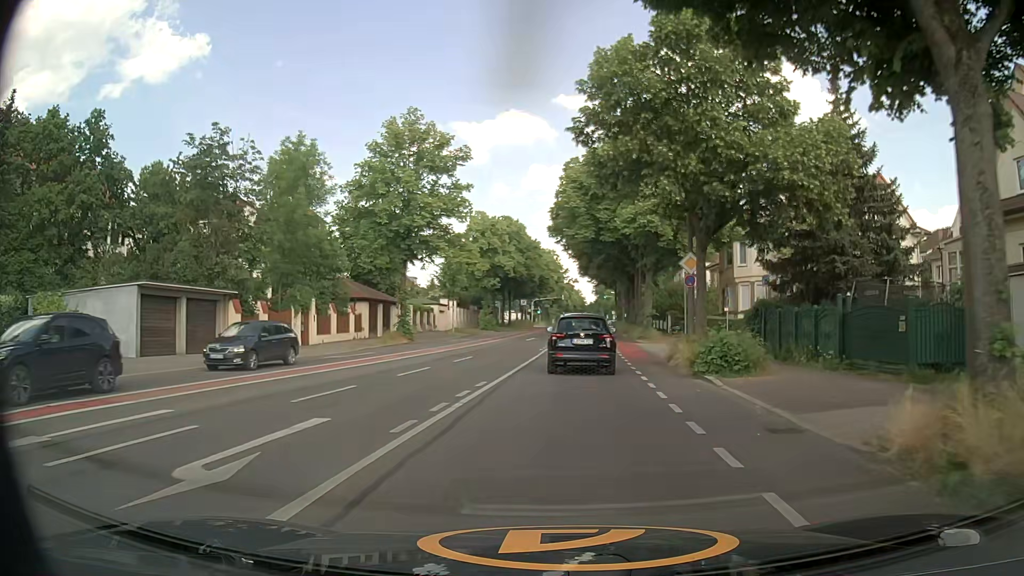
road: secondary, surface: asphalt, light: Day
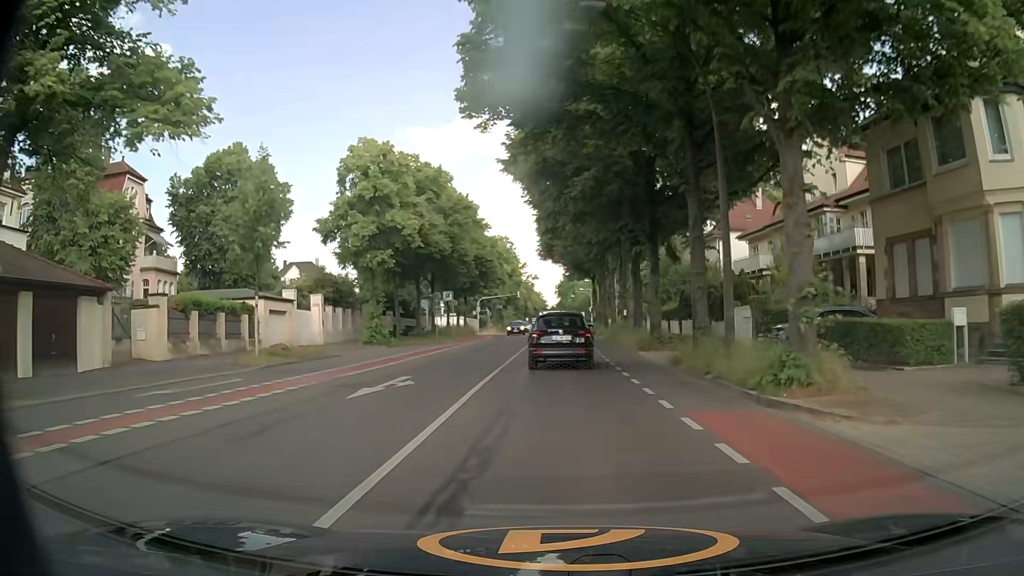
(+1.2, +32.5) m; +3°
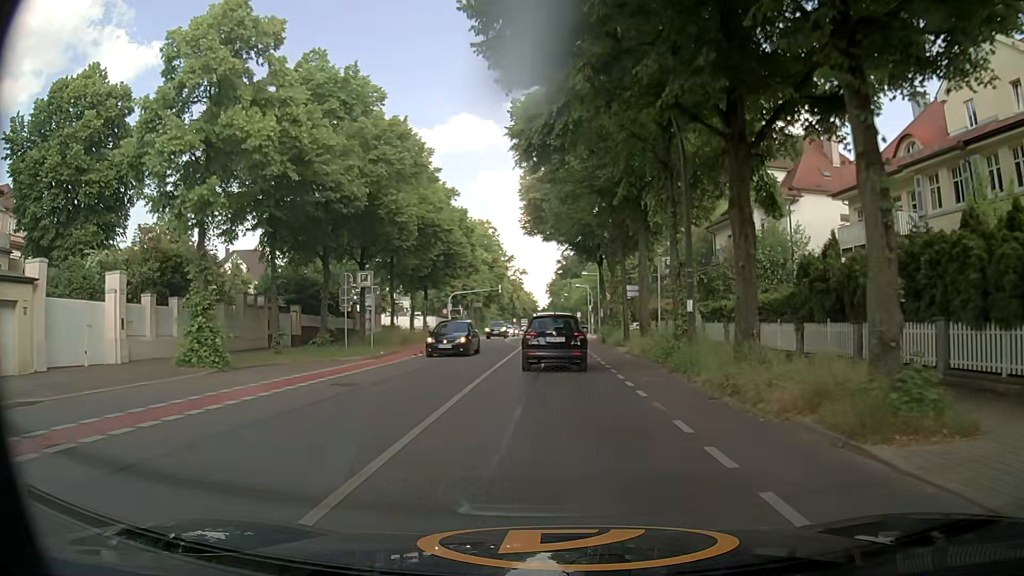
(0.0, +20.3) m; +2°
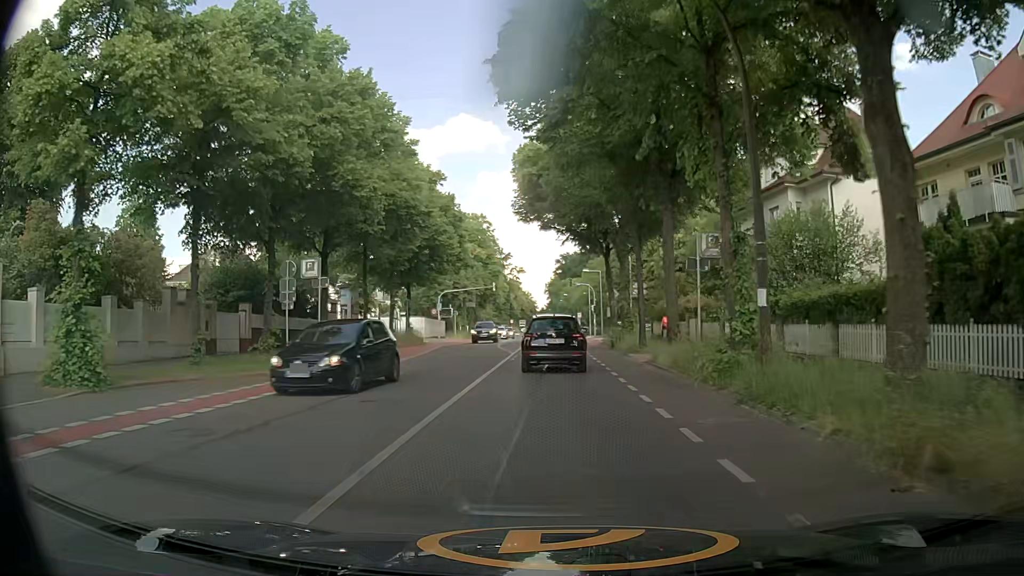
(-0.1, +6.6) m; -1°
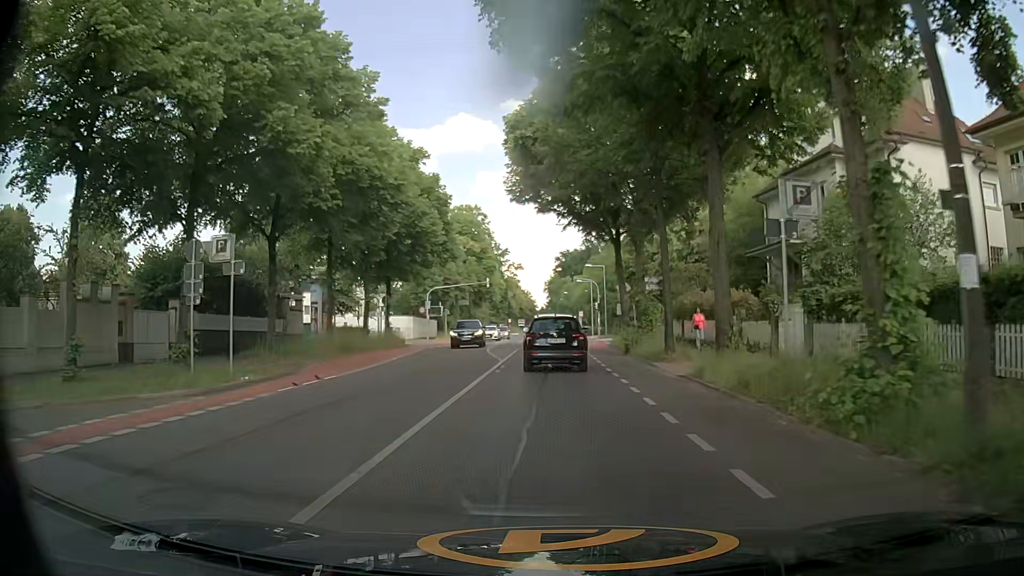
(0.0, +6.6) m; +1°
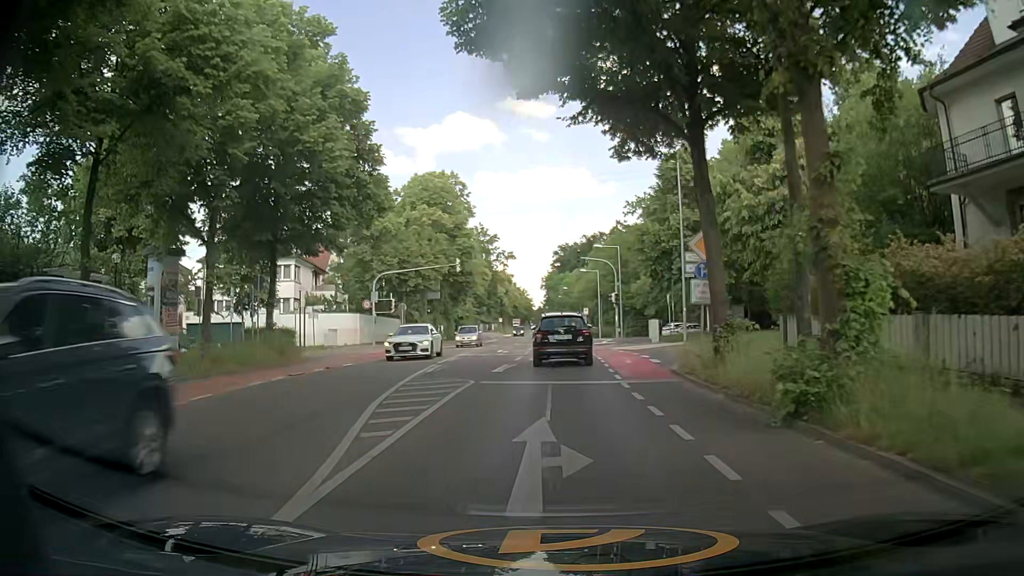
(-0.1, +19.7) m; 0°
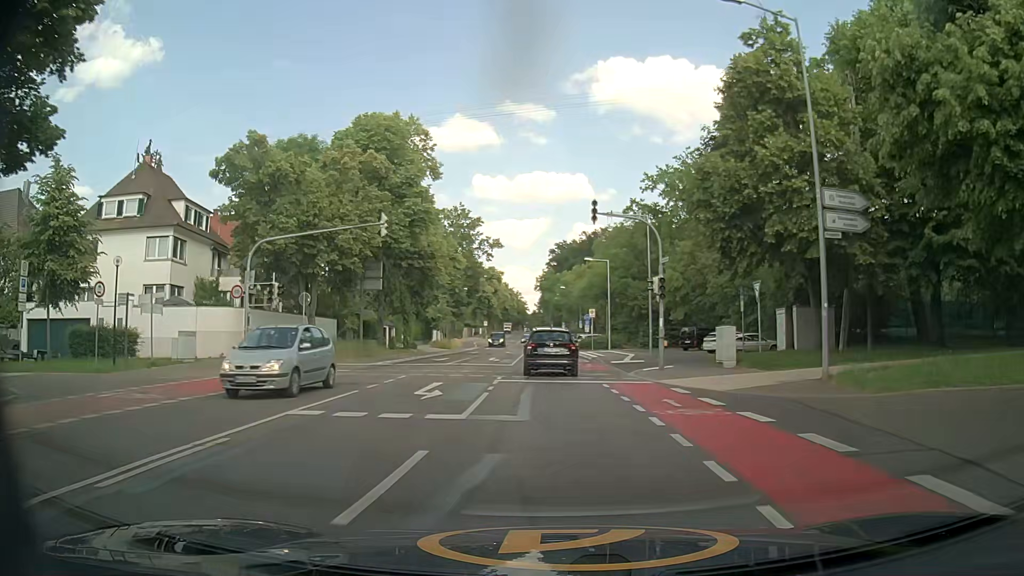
(+0.1, +20.0) m; 0°
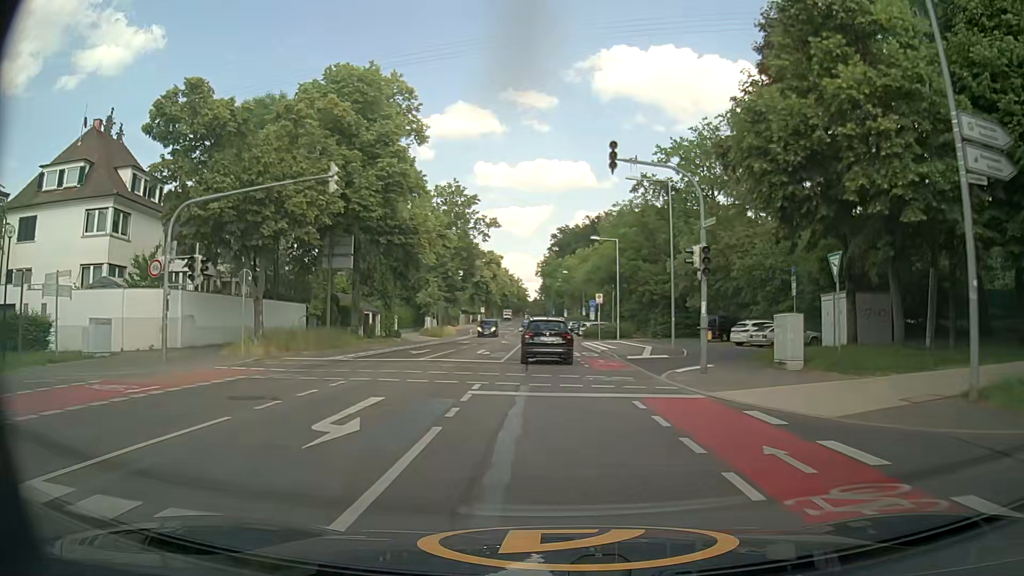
(0.0, +6.7) m; +1°
